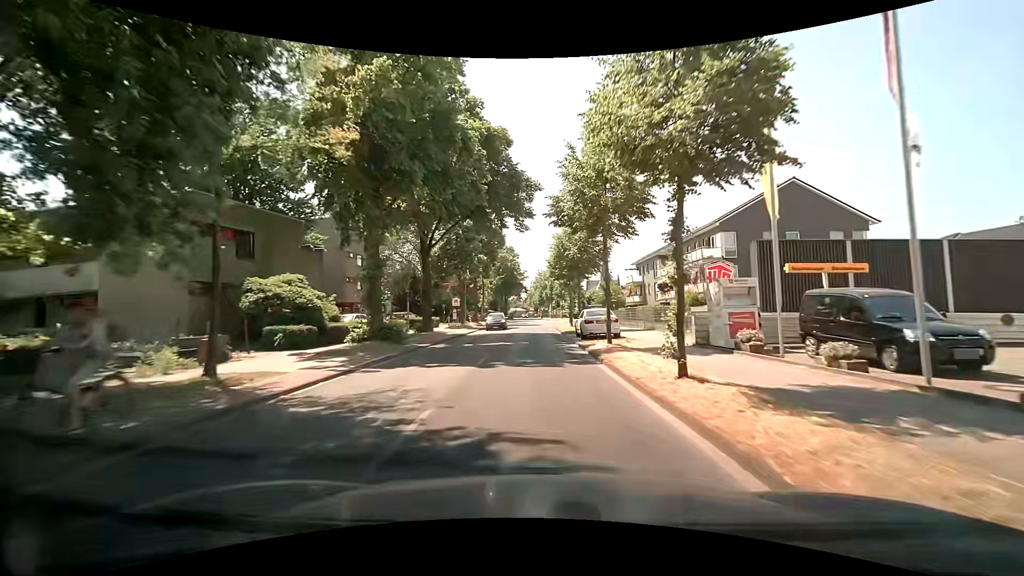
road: secondary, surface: asphalt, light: Day
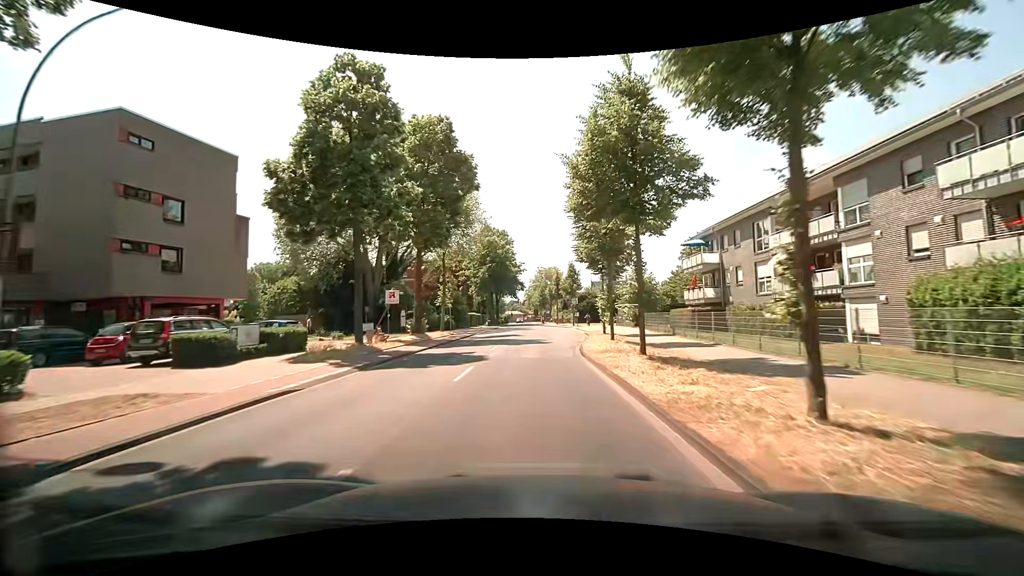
(0.0, +30.1) m; 0°
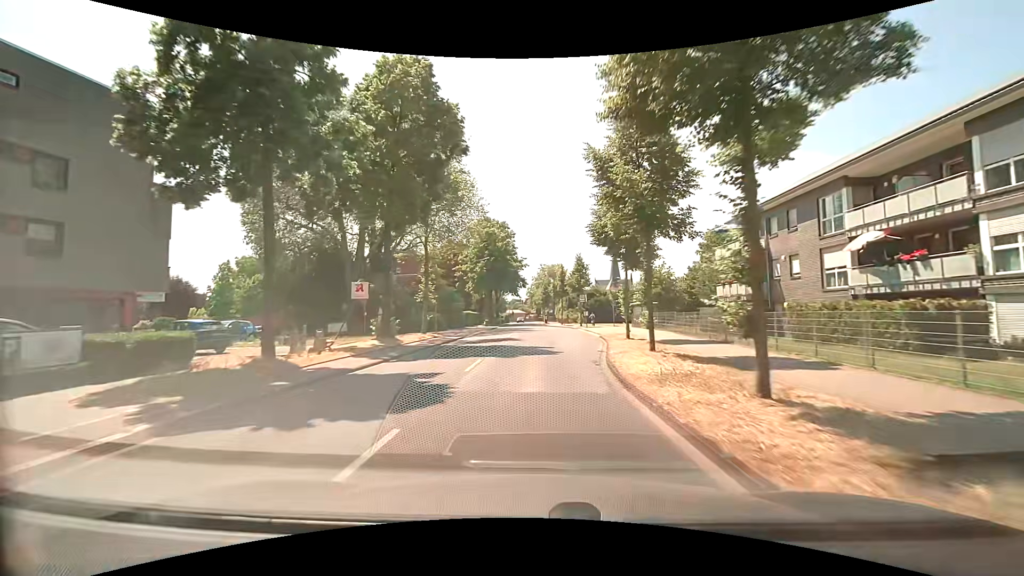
(-0.1, +7.6) m; -1°
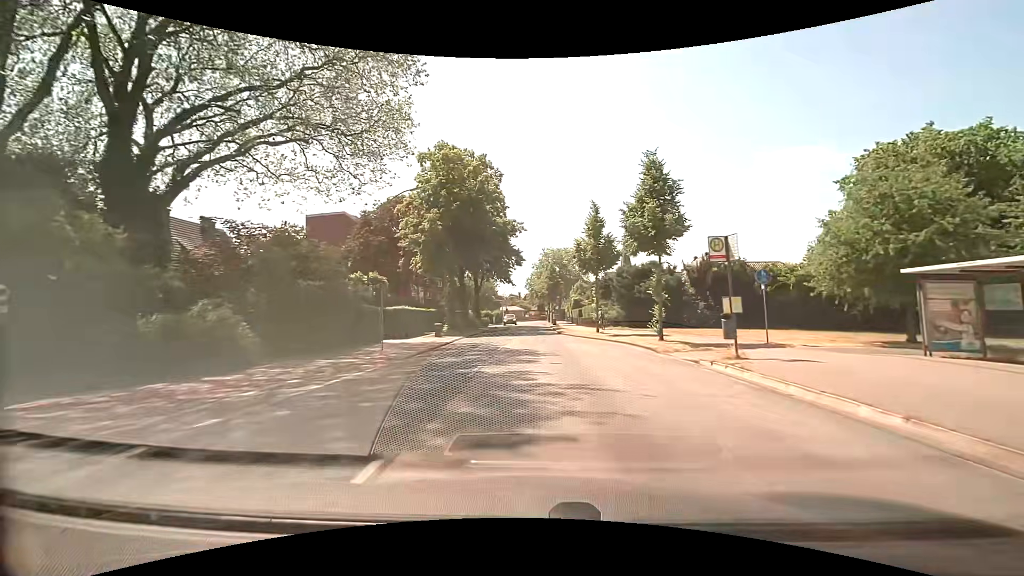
(+0.1, +37.5) m; 0°
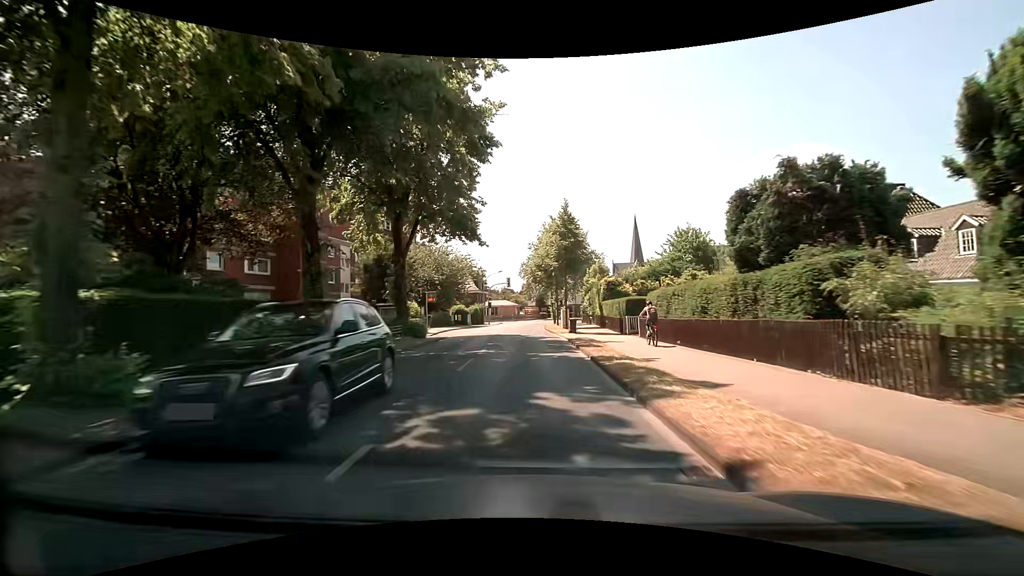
(0.0, +36.1) m; 0°
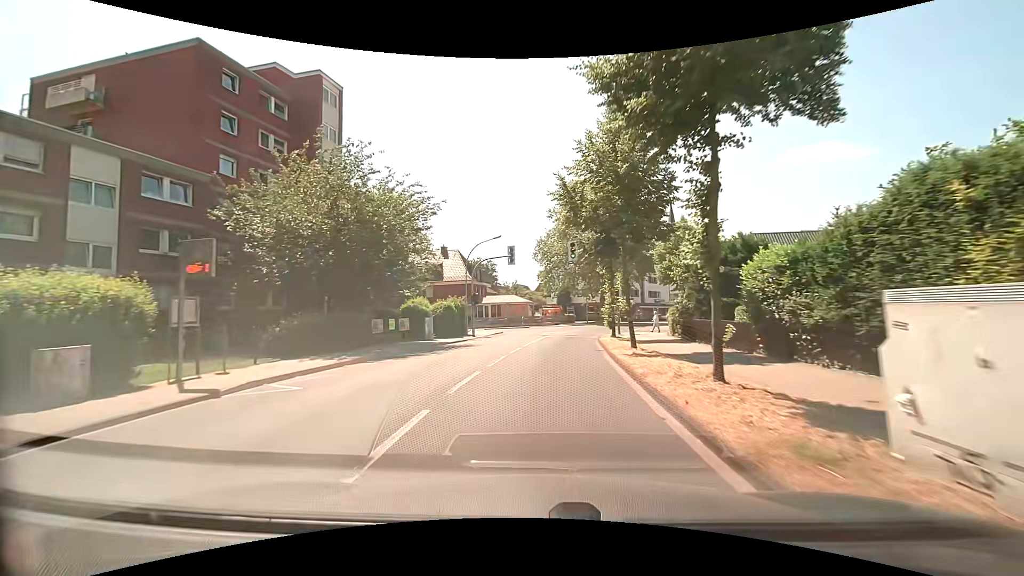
(-0.5, +34.6) m; -1°
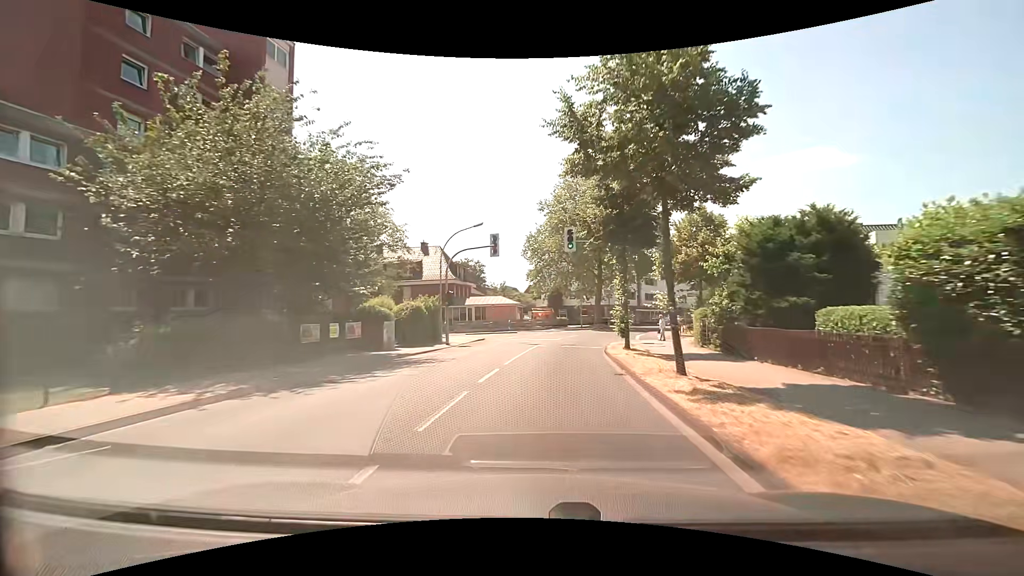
(0.0, +6.8) m; +1°
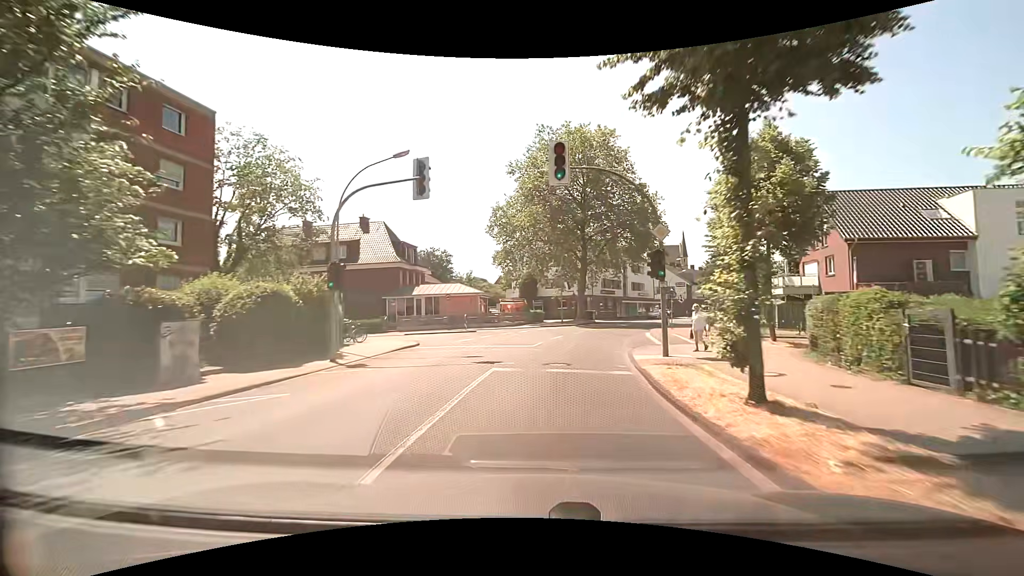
(+0.3, +13.6) m; +3°
(0, +10) (+1, +20) (+3, +30) (+6, +39) (+10, +49) (+14, +58) (+19, +67) (+24, +75) (+29, +83) (+35, +91) m
